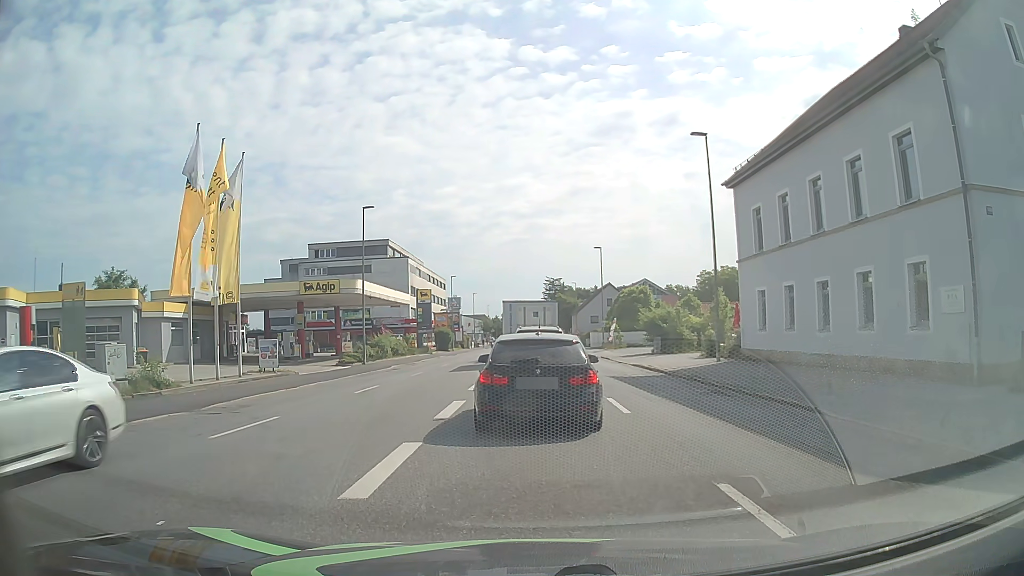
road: tertiary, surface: asphalt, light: Day
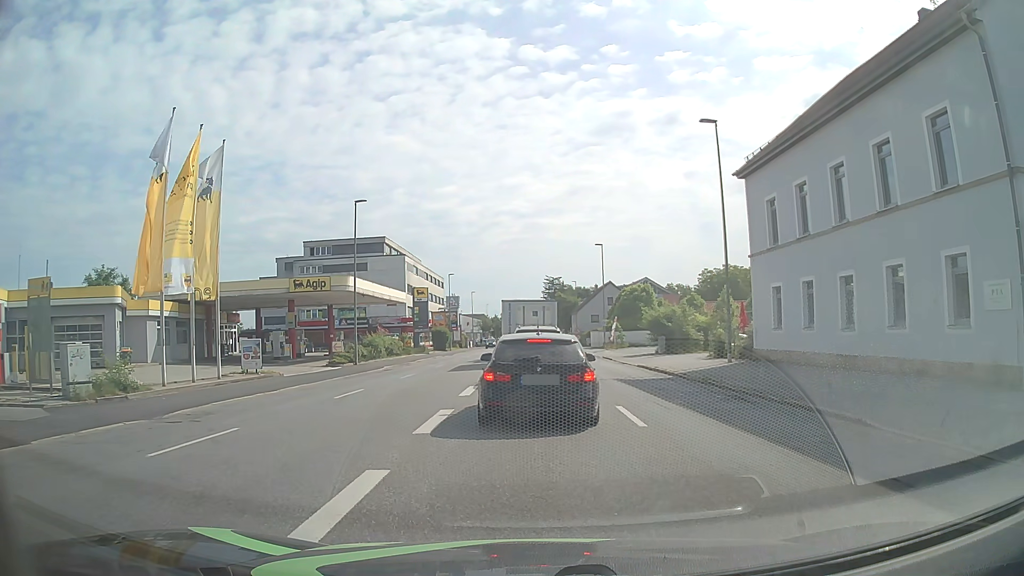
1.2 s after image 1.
(0.0, +1.9) m; 0°
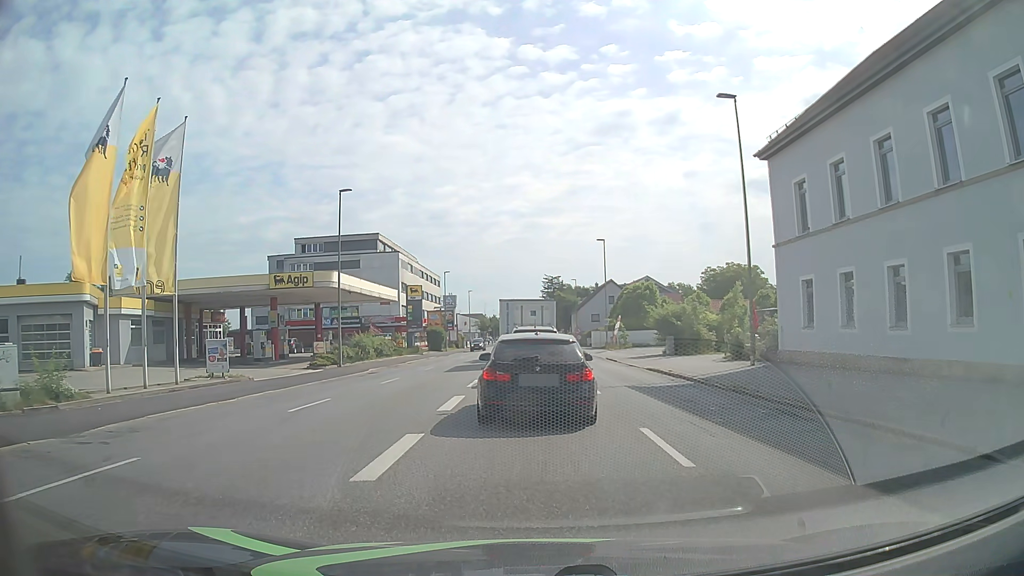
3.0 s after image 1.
(0.0, +3.2) m; -2°
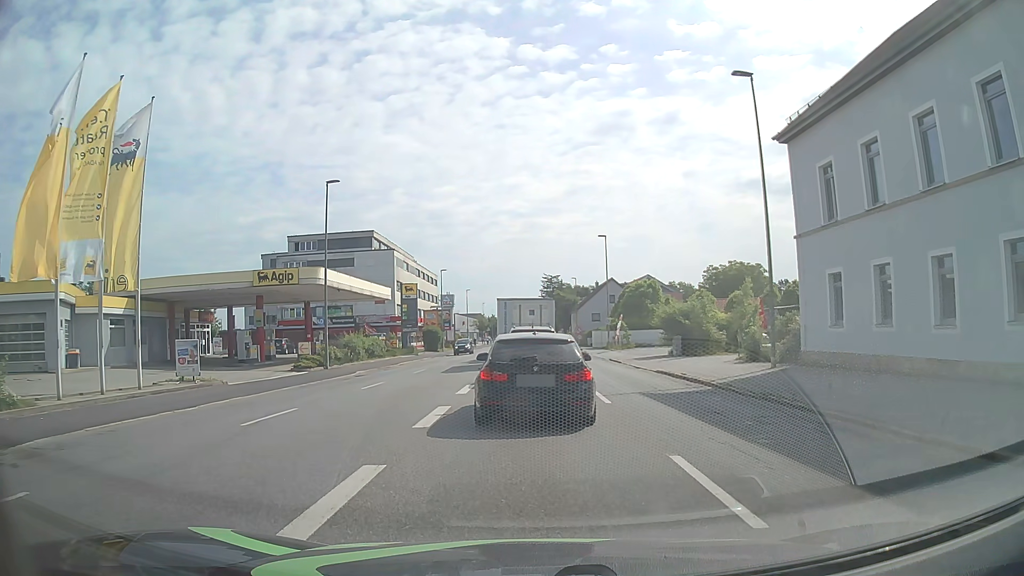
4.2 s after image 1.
(0.0, +2.4) m; 0°
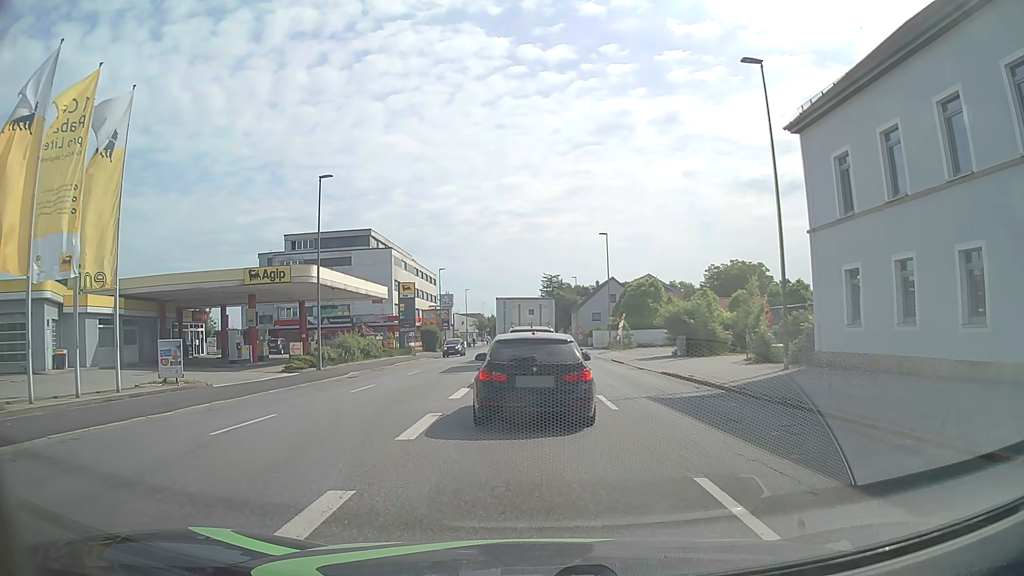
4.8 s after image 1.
(0.0, +1.2) m; +1°
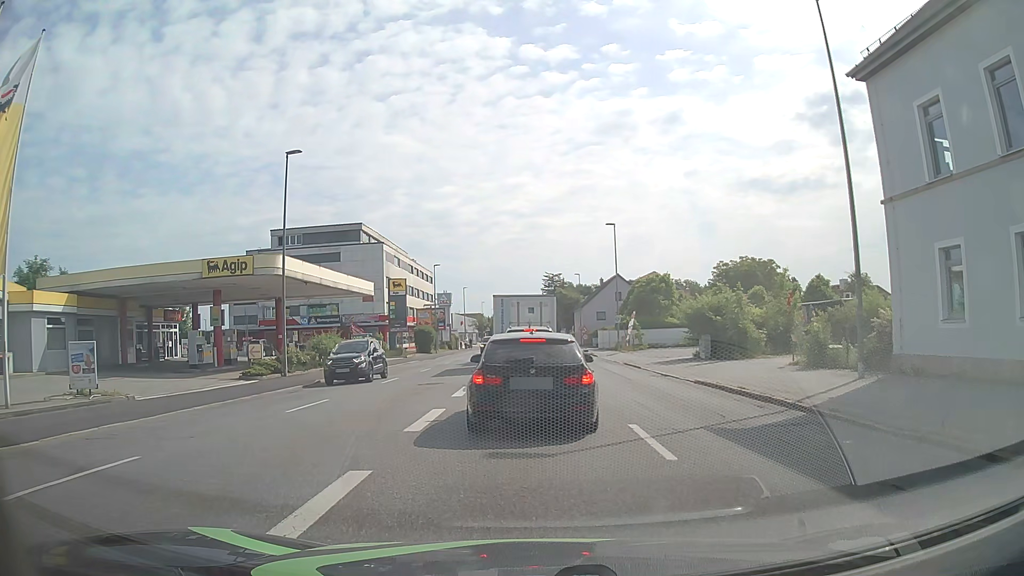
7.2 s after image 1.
(0.0, +5.2) m; +1°
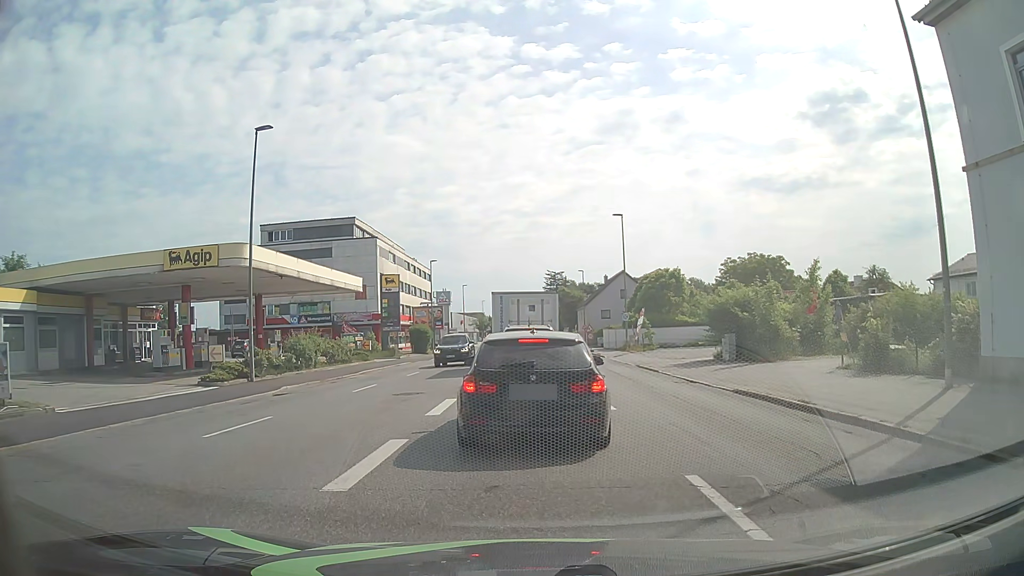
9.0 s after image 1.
(0.0, +3.9) m; 0°
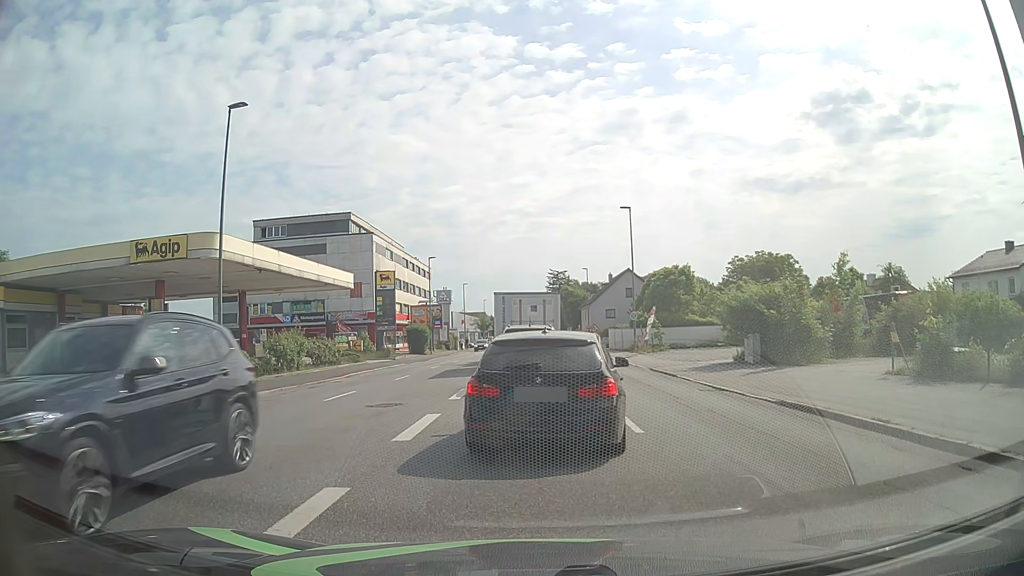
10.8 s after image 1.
(0.0, +2.9) m; +1°
(0, +10) (-1, +20) (-1, +30) (-2, +40) (-2, +50) (-2, +60) (-2, +70) (-3, +80) (-3, +90) (-3, +100) m
